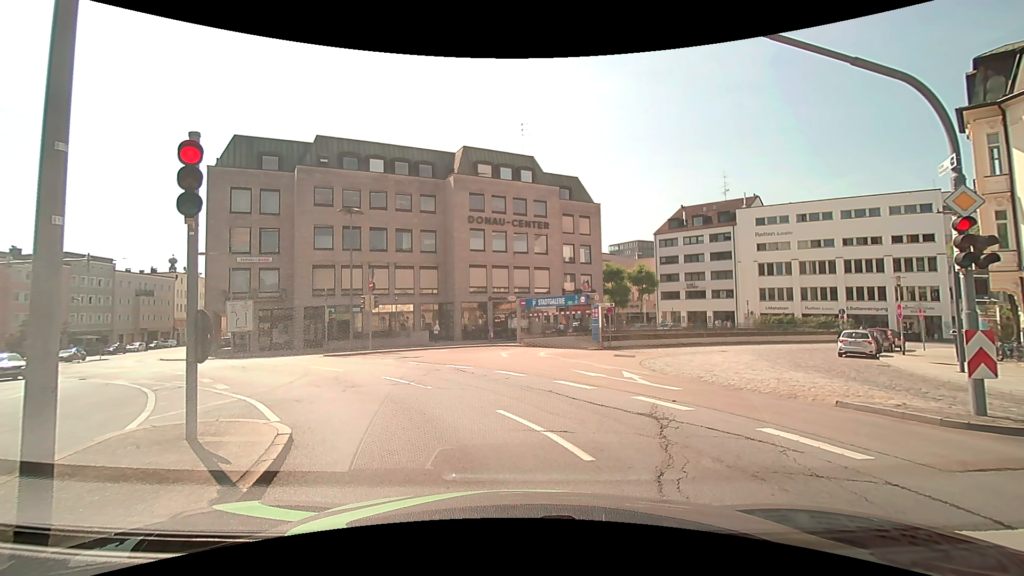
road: primary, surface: asphalt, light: Day
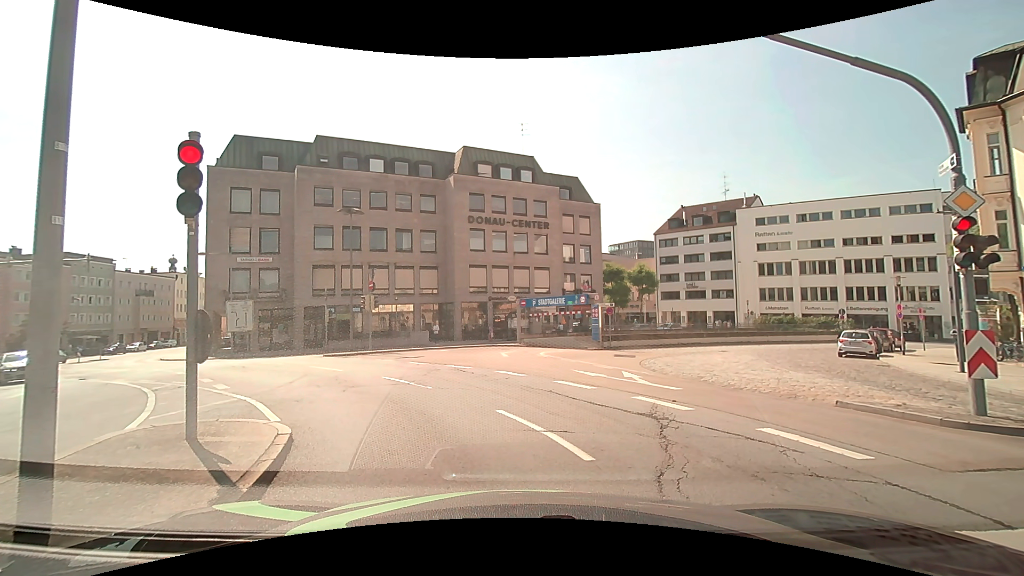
(0.0, 0.0) m; 0°
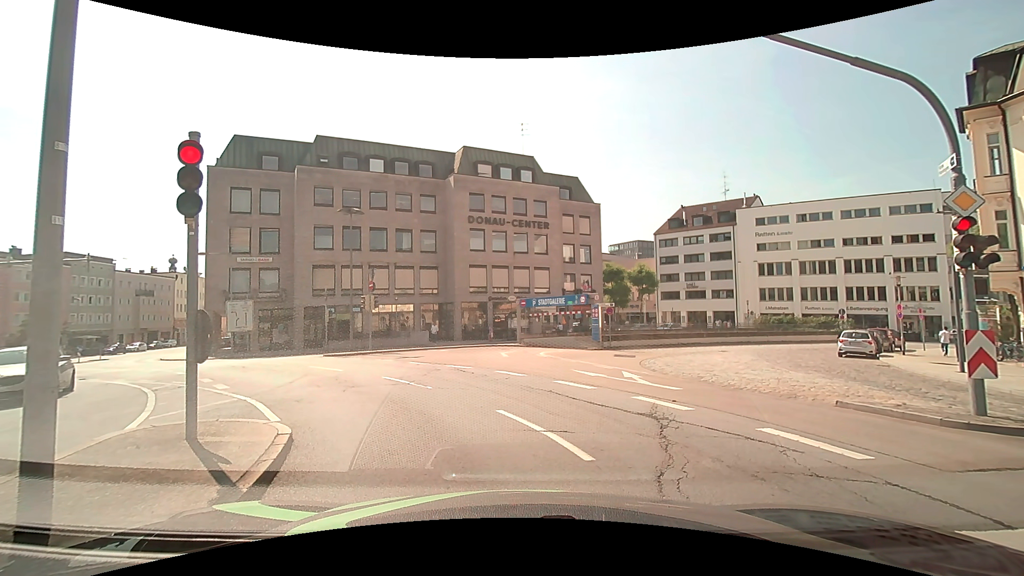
(0.0, 0.0) m; 0°
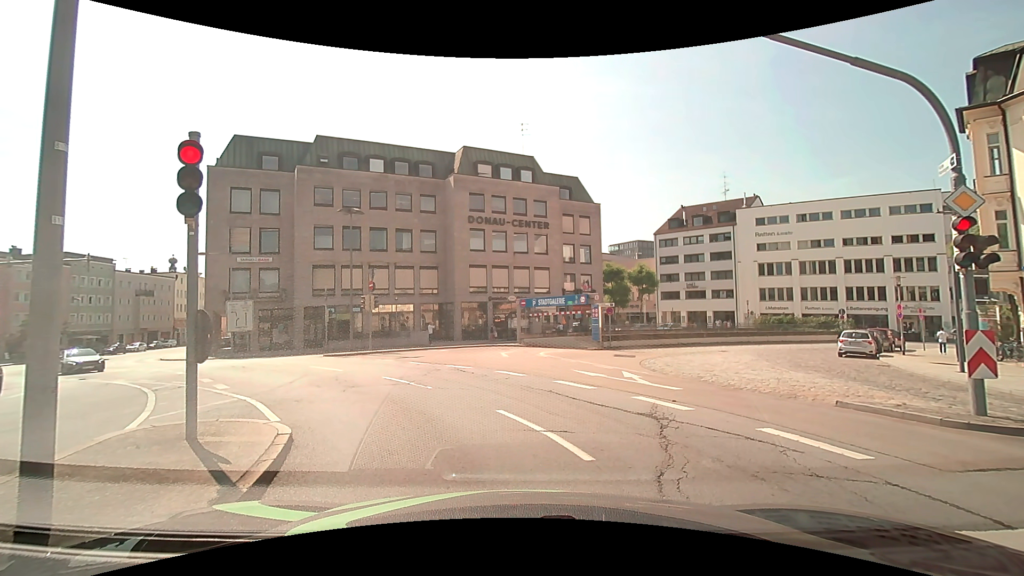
(0.0, 0.0) m; 0°
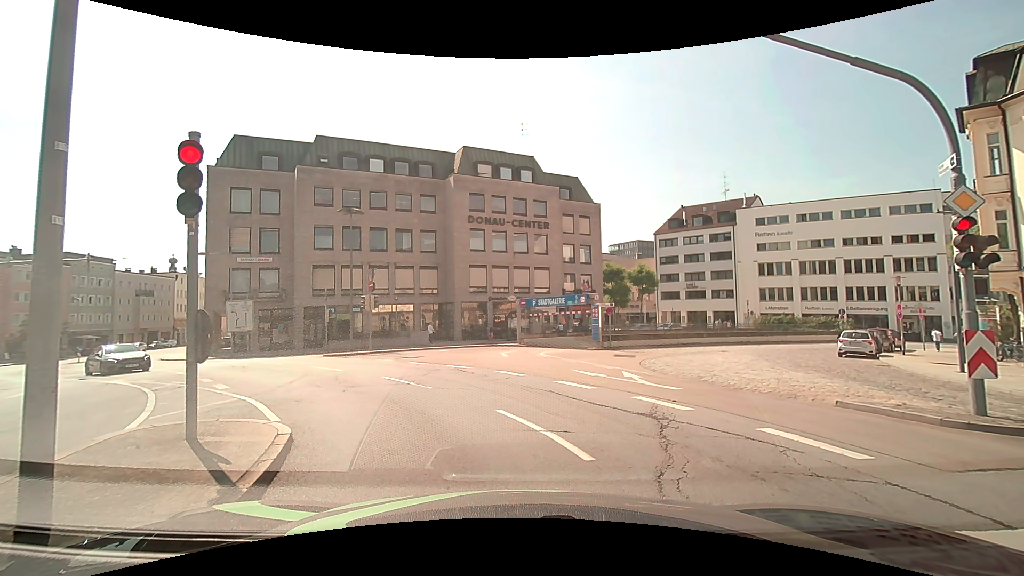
(0.0, 0.0) m; 0°
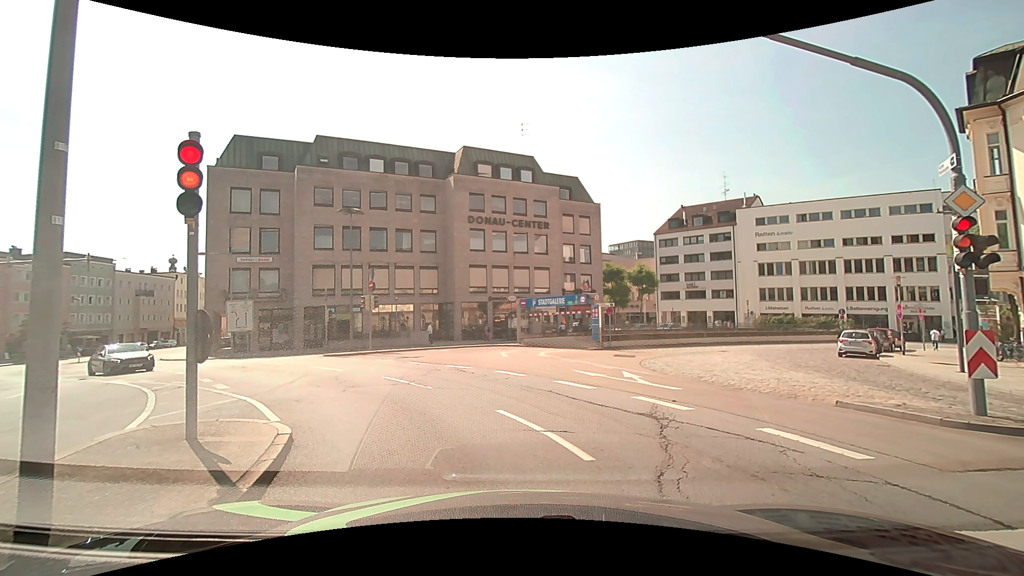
(0.0, 0.0) m; 0°
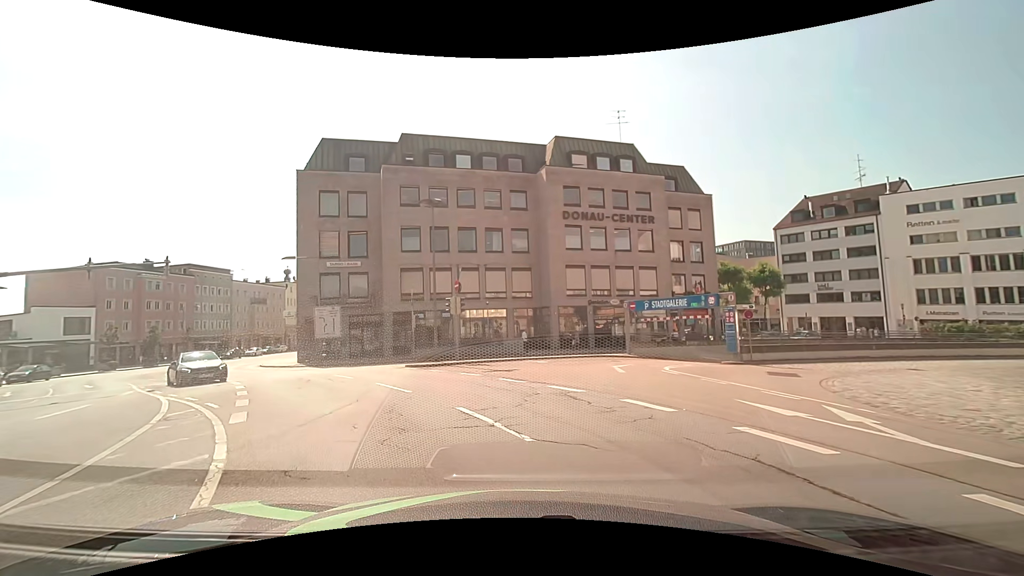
(-0.4, +5.1) m; -9°
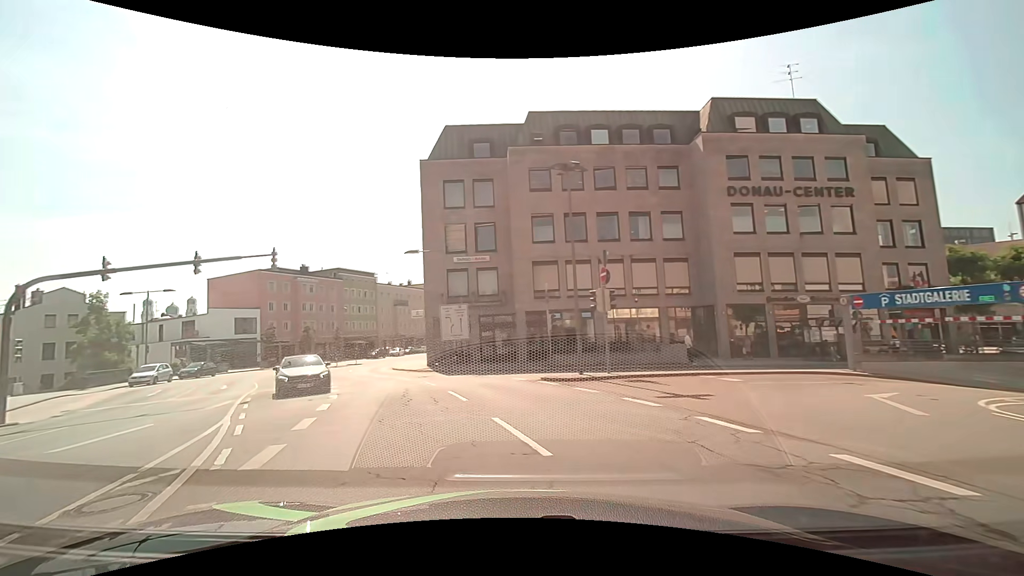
(-0.8, +6.2) m; -16°
